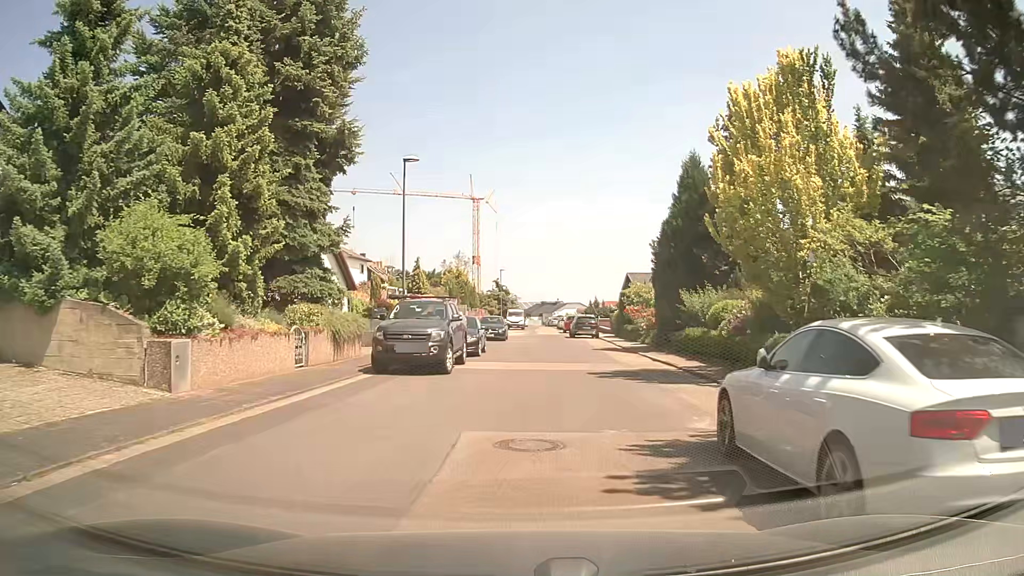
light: Day
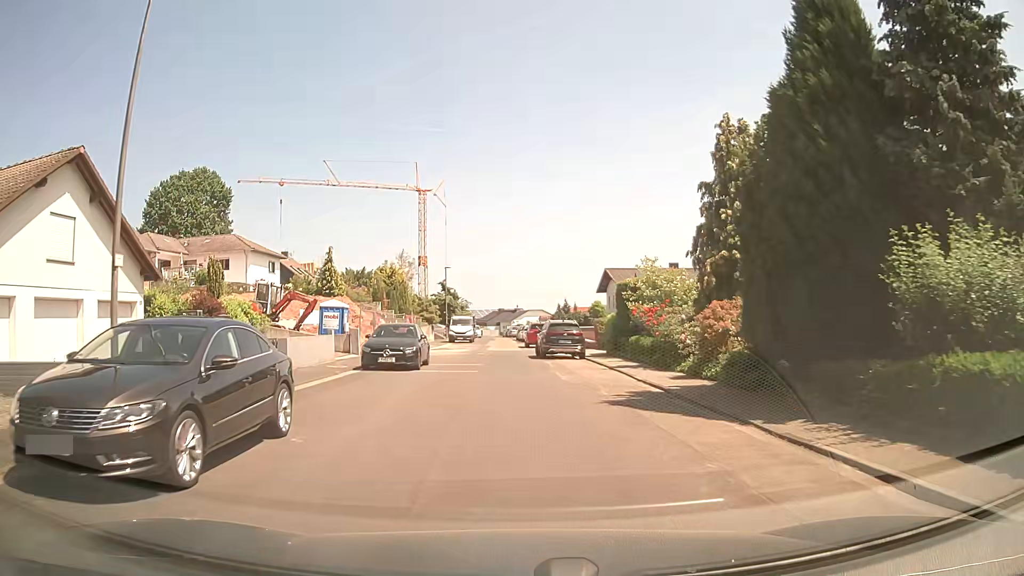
(+1.0, +18.3) m; +3°
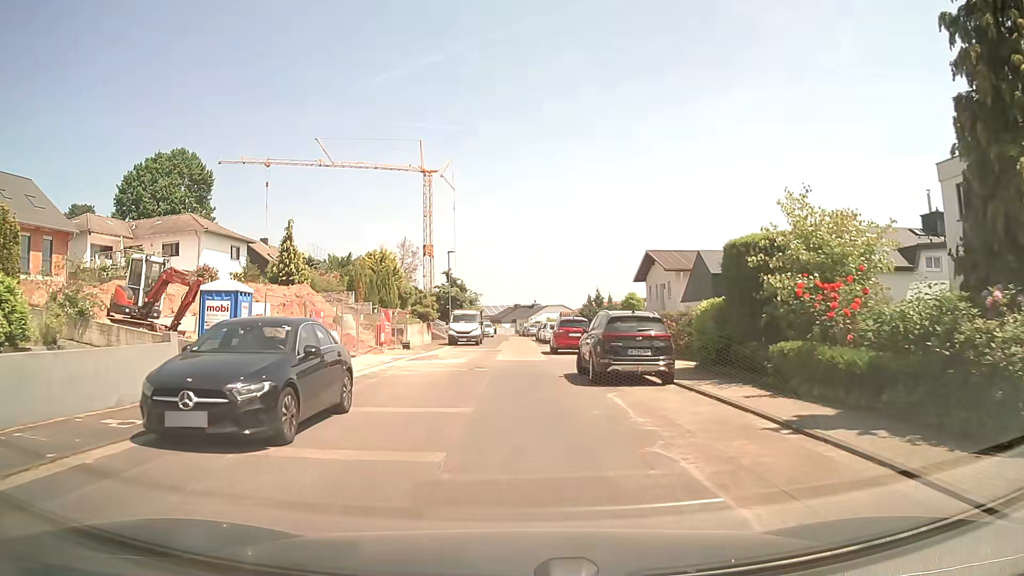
(-0.1, +13.4) m; -1°
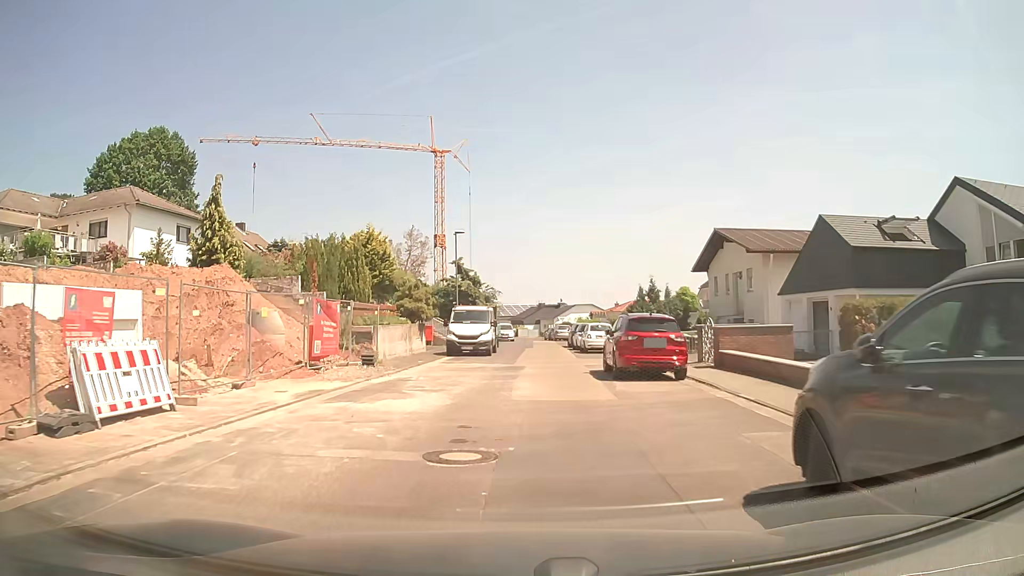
(-0.3, +13.2) m; -2°
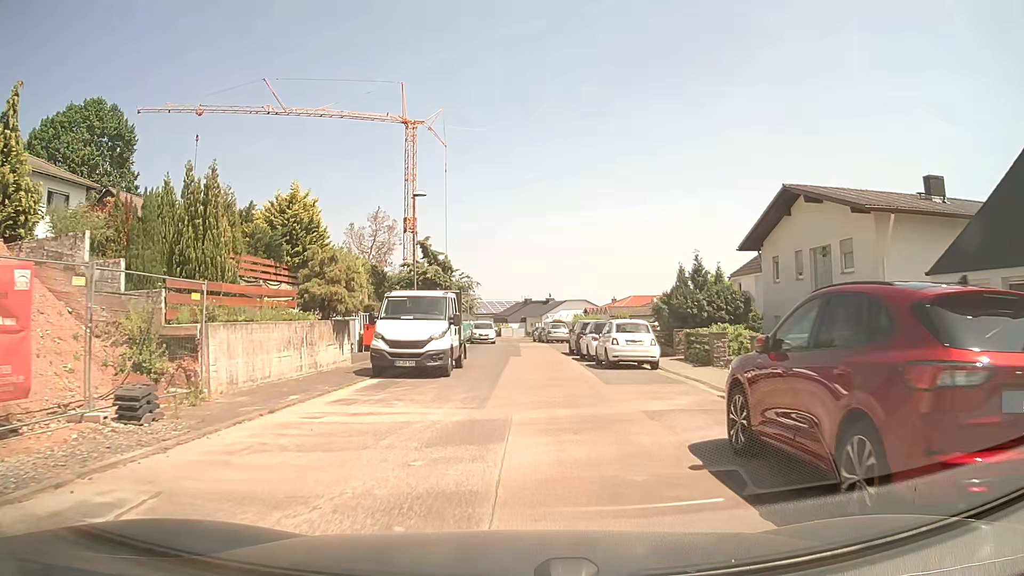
(0.0, +13.0) m; 0°
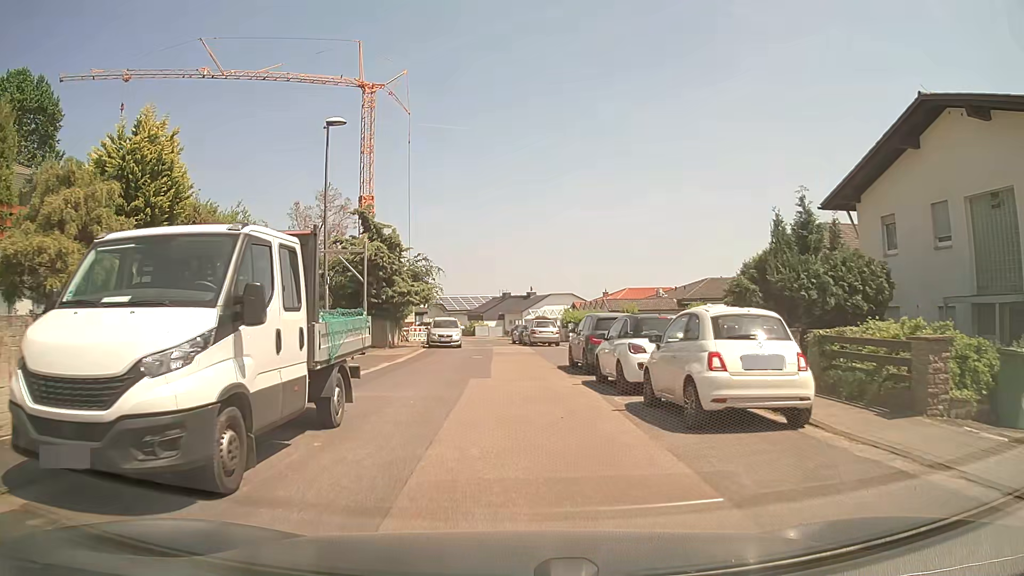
(+0.4, +12.3) m; +2°
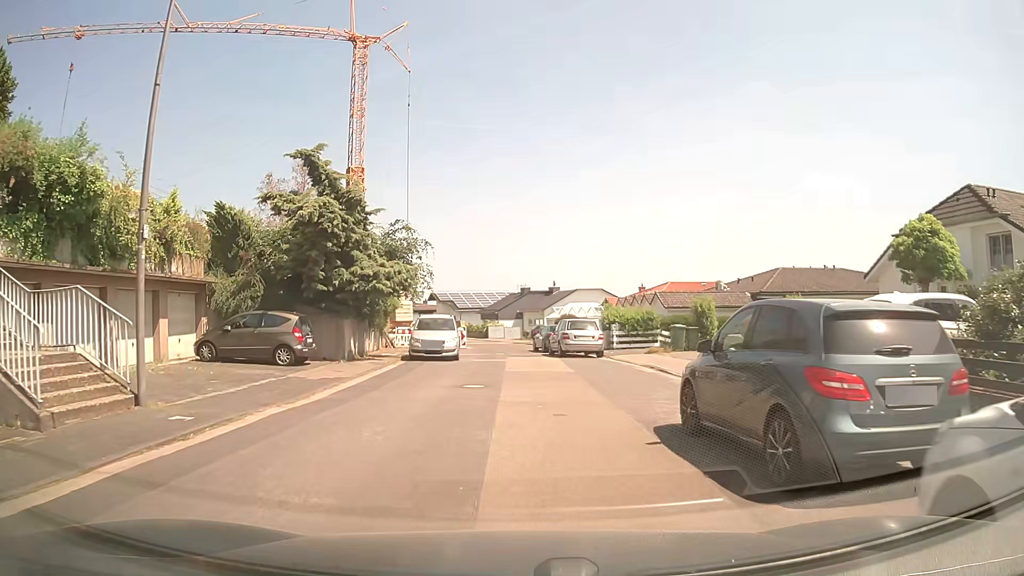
(-0.2, +12.0) m; -2°
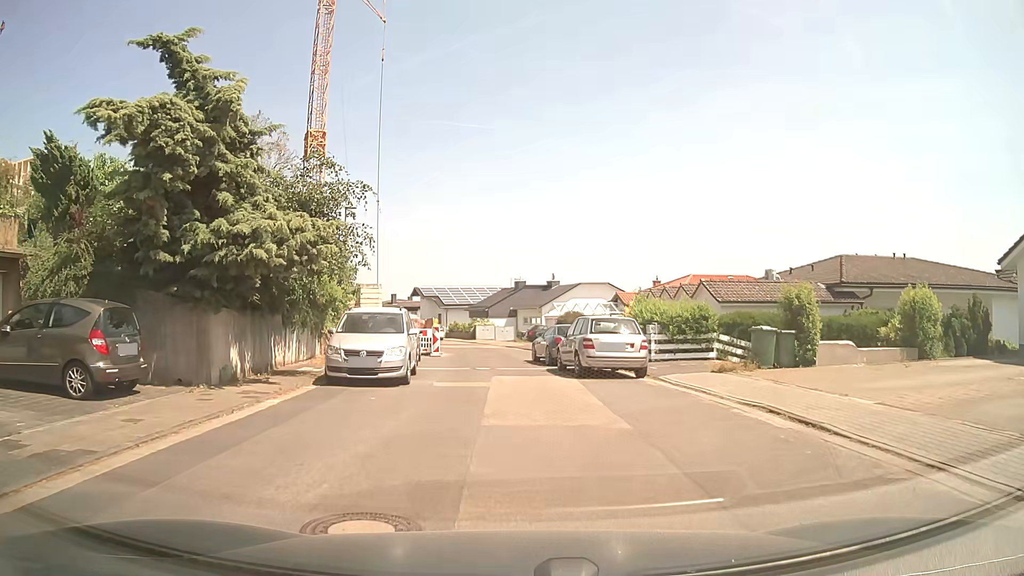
(0.0, +9.8) m; 0°
